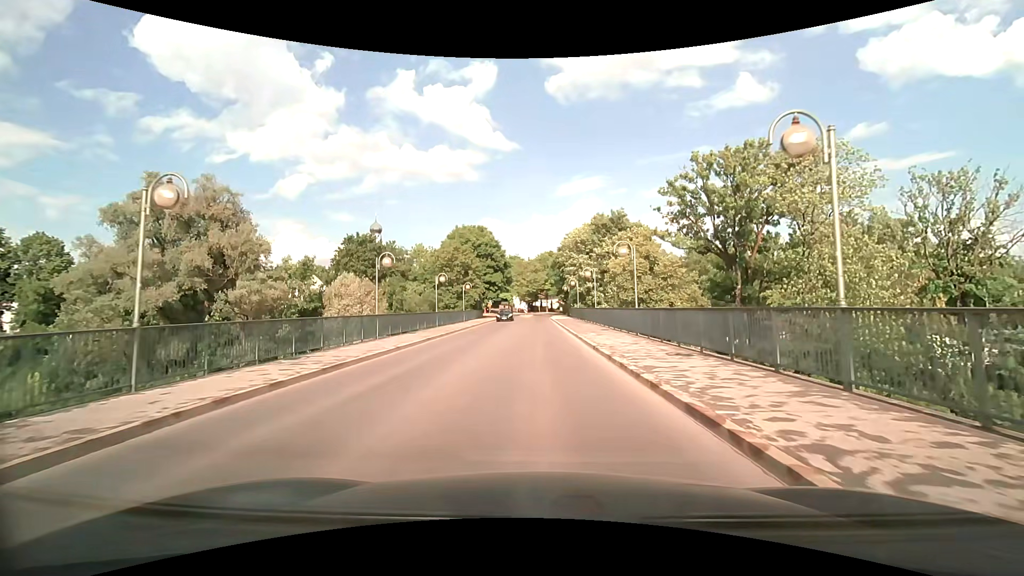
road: tertiary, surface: asphalt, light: Day
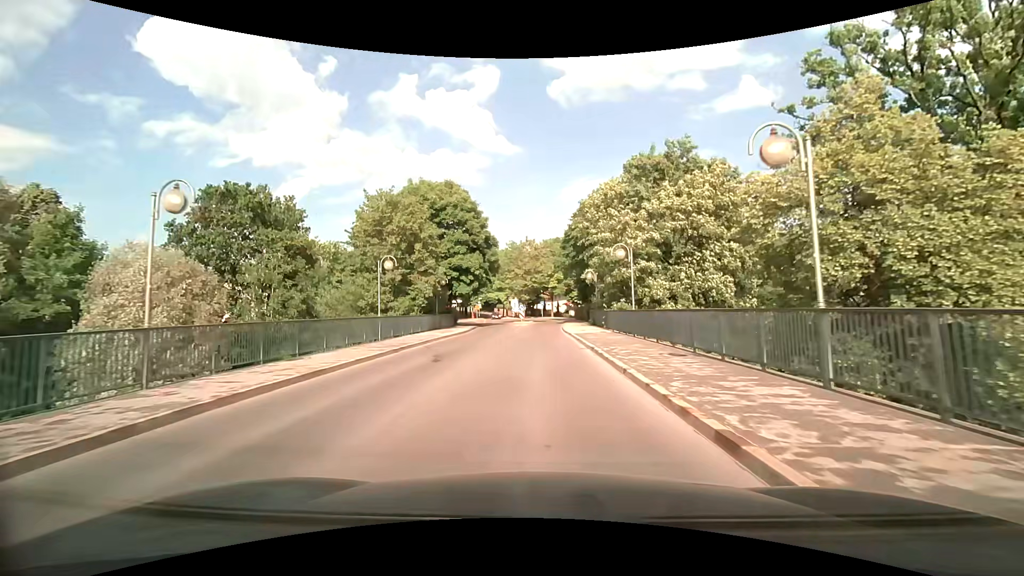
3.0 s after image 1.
(-0.1, +29.6) m; 0°
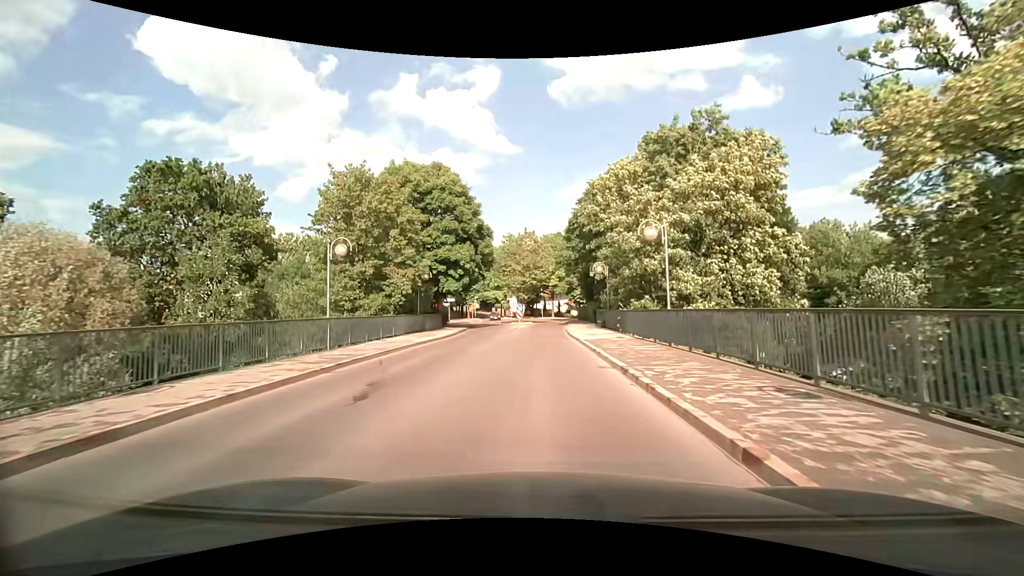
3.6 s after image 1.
(0.0, +6.1) m; 0°
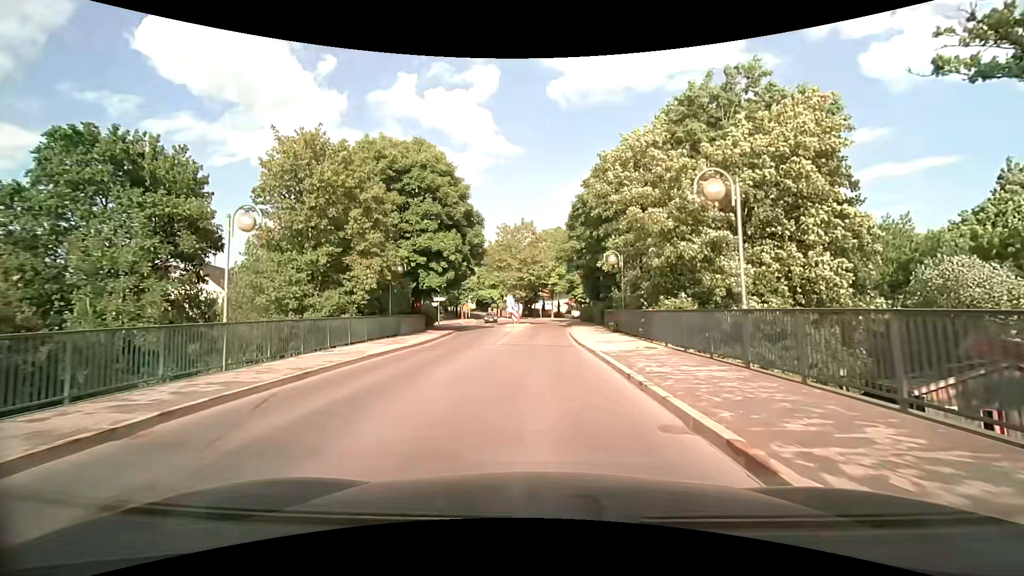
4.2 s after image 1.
(0.0, +6.2) m; 0°
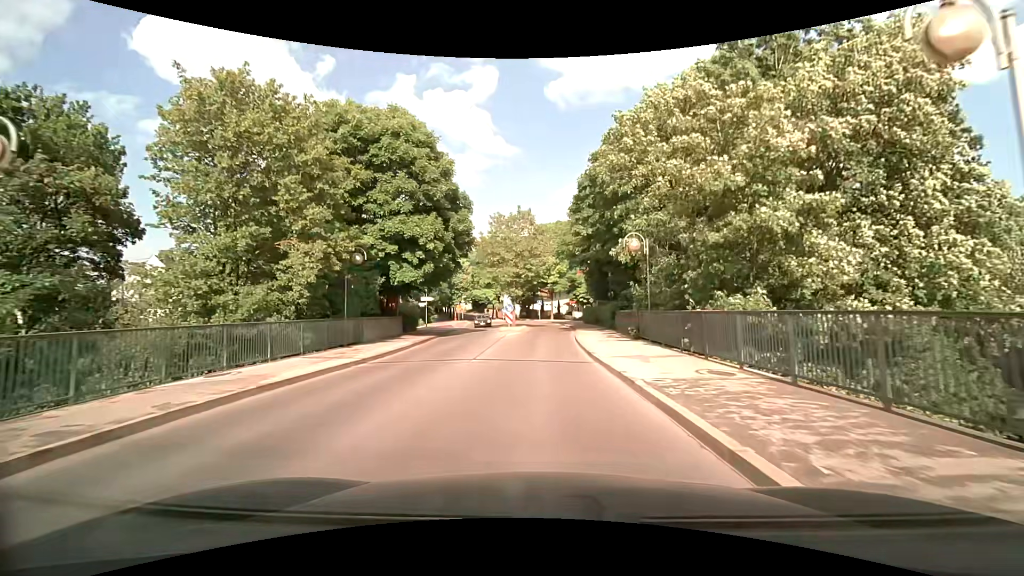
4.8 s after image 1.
(0.0, +6.3) m; 0°
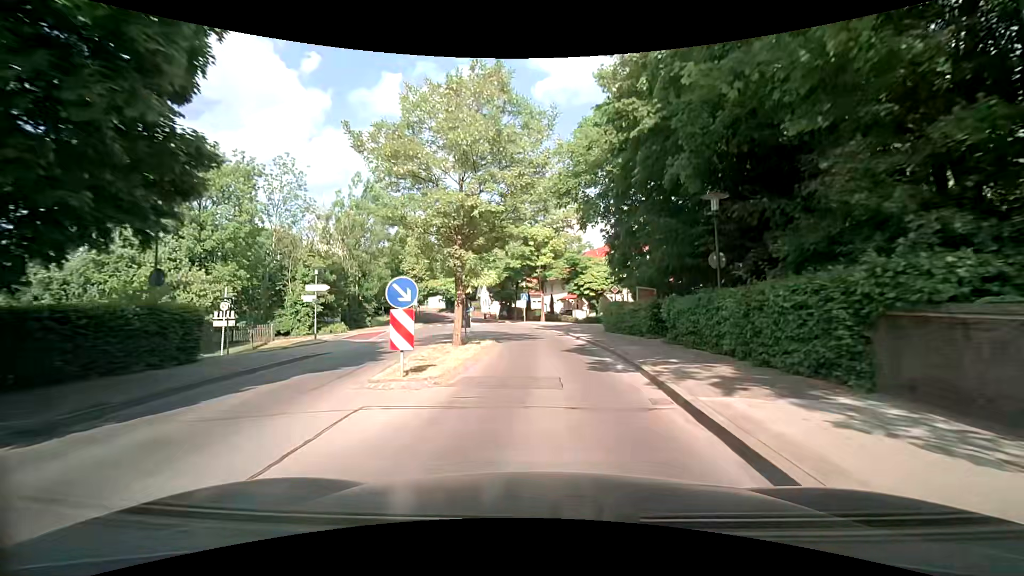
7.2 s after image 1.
(+0.2, +25.7) m; +2°
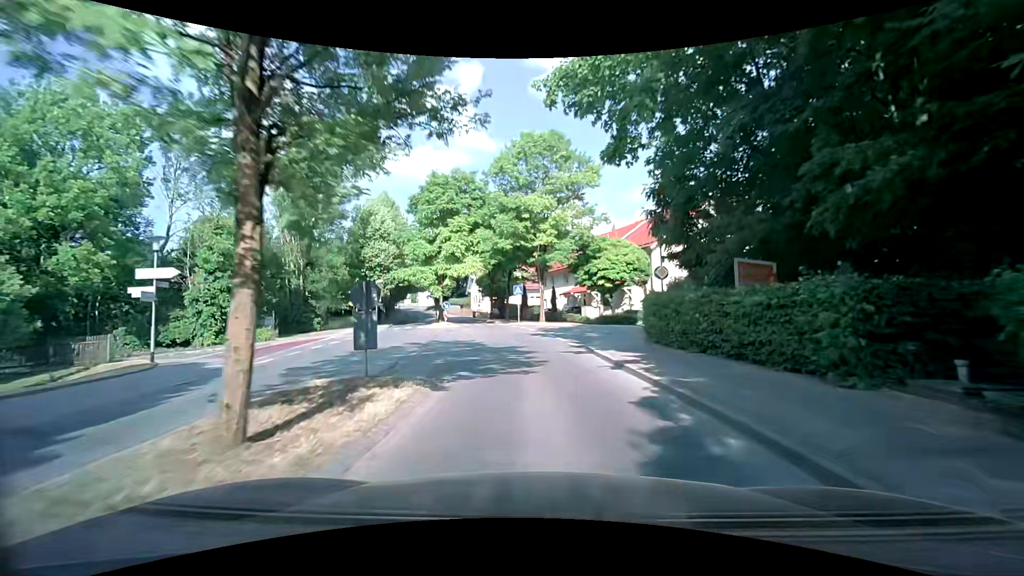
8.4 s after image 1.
(0.0, +13.0) m; 0°
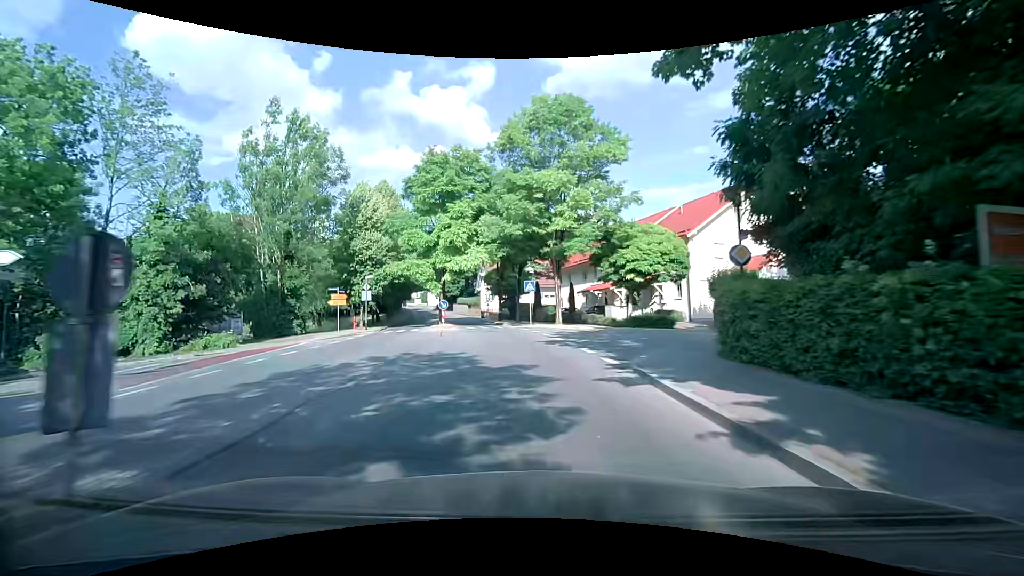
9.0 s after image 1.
(-0.1, +6.5) m; -1°
(0, +10) (-1, +20) (-3, +30) (-5, +40) (-7, +49) (-9, +59) (-12, +69) (-15, +78) (-18, +88) (-21, +97) m
